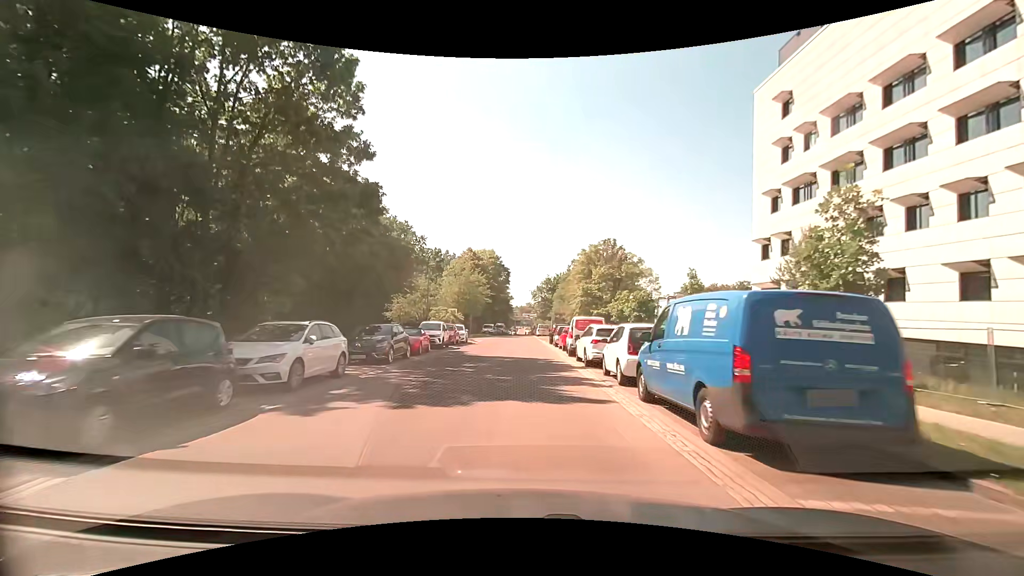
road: unclassified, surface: asphalt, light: Day
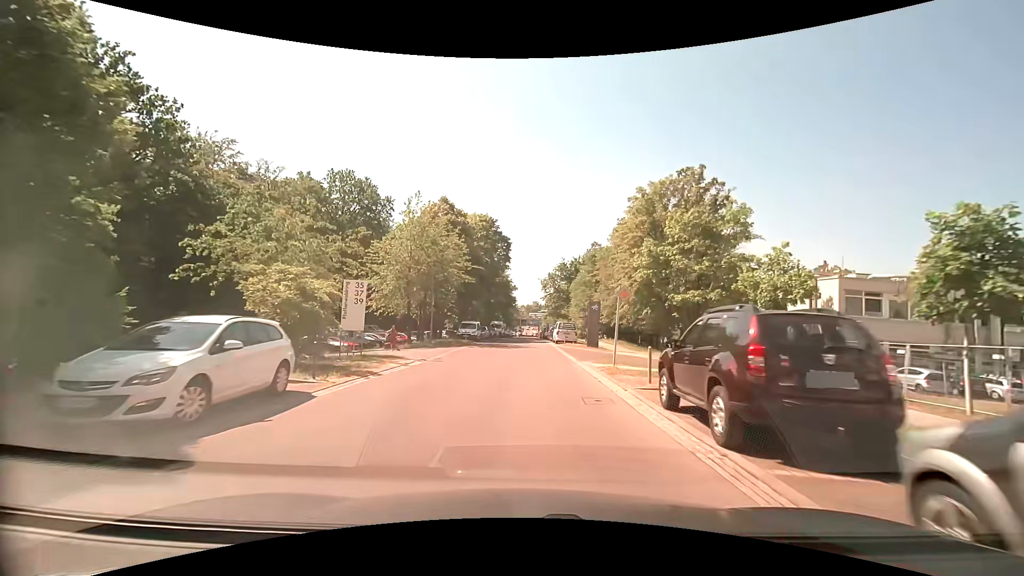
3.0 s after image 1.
(-0.1, +33.7) m; -1°
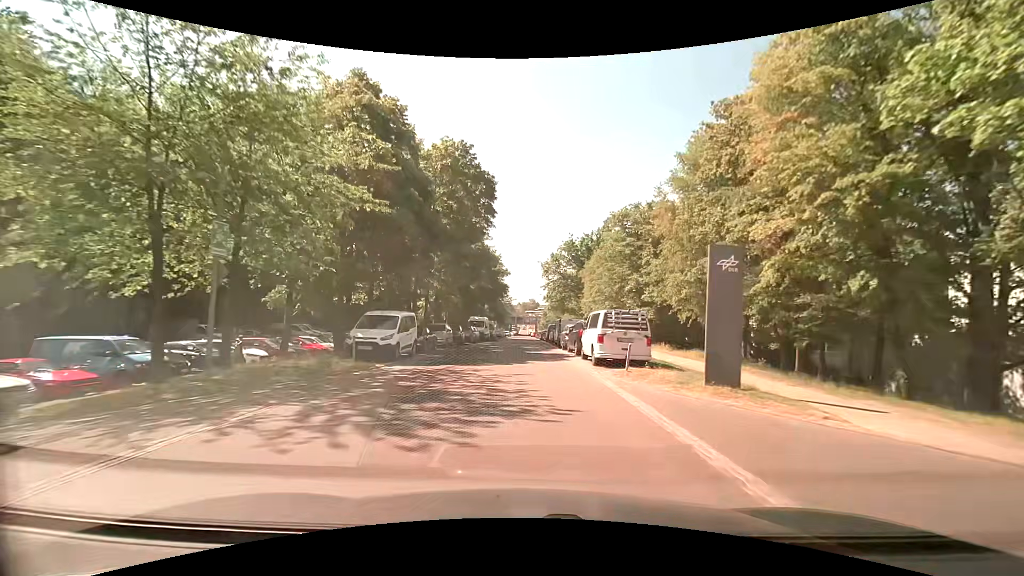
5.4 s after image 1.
(+0.1, +26.3) m; +1°
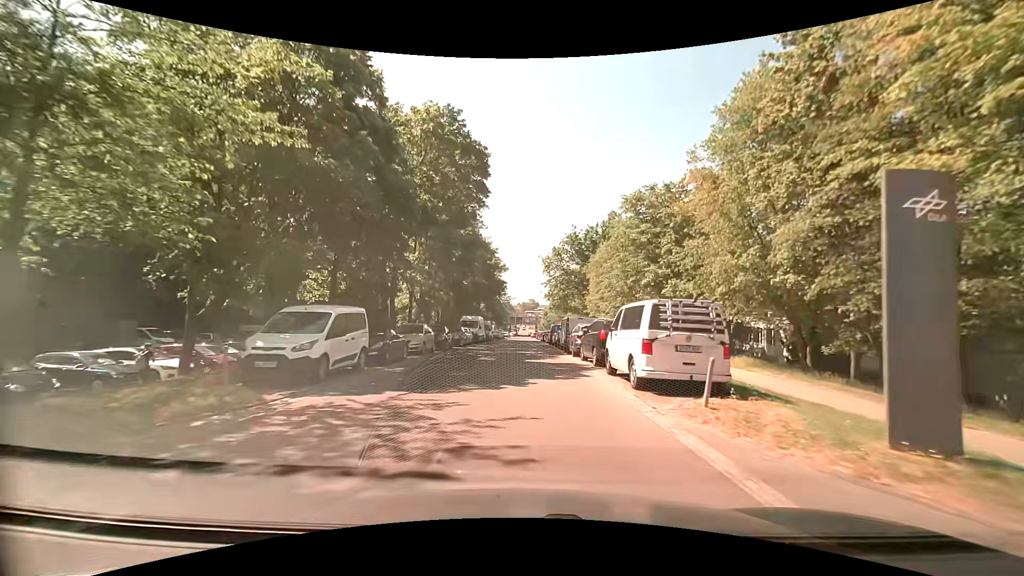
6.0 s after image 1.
(0.0, +6.4) m; 0°
(0, +10) (0, +20) (0, +30) (0, +40) (0, +50) (0, +60) (0, +70) (-1, +80) (-1, +90) (-1, +100) m
